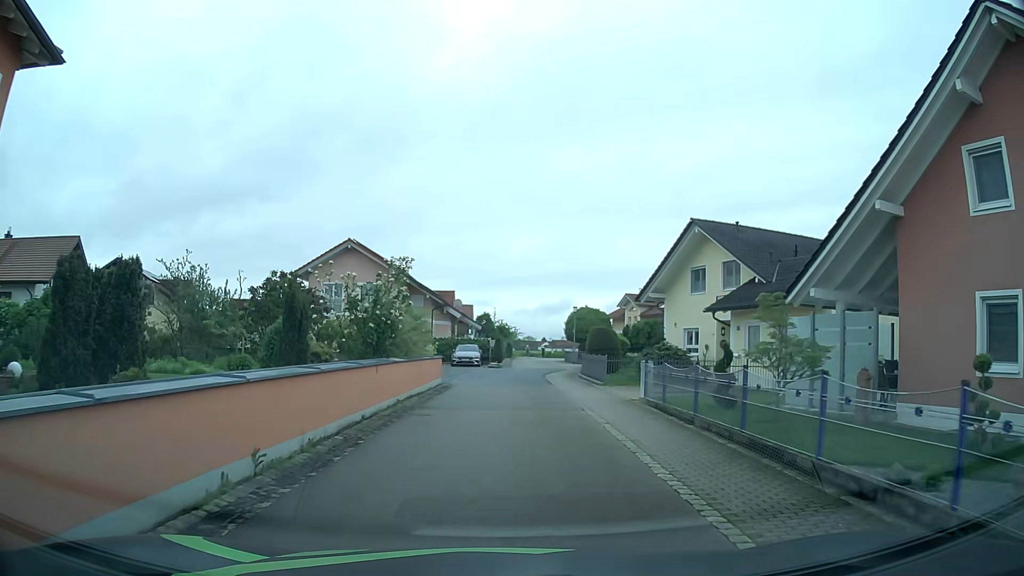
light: Day
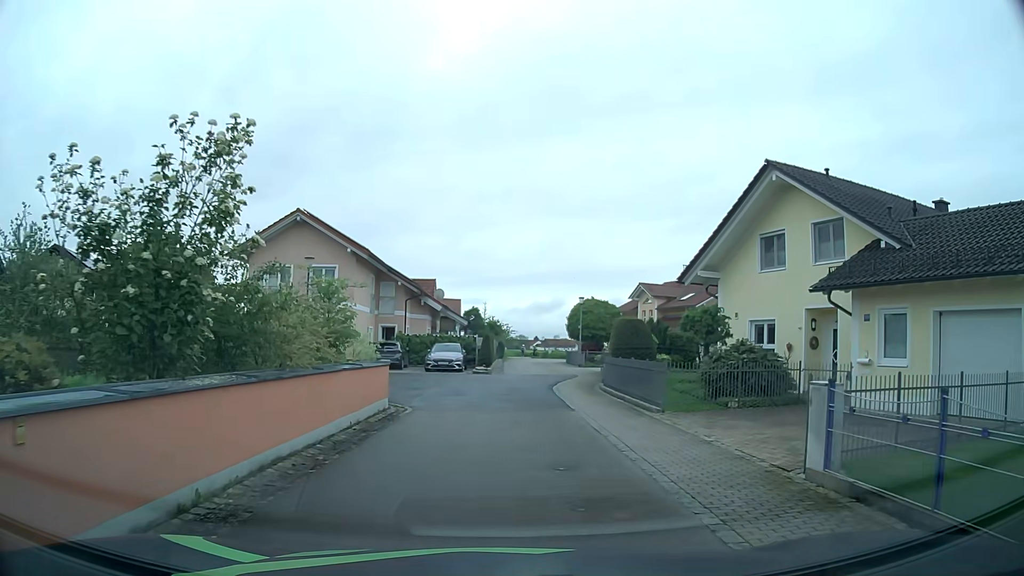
(+0.1, +9.9) m; +1°
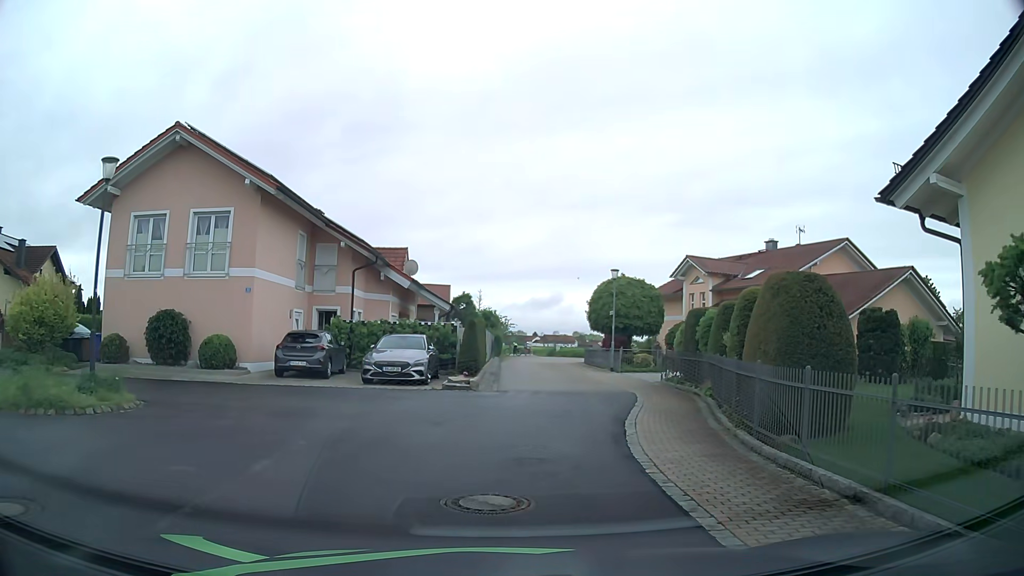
(+0.2, +14.2) m; +1°
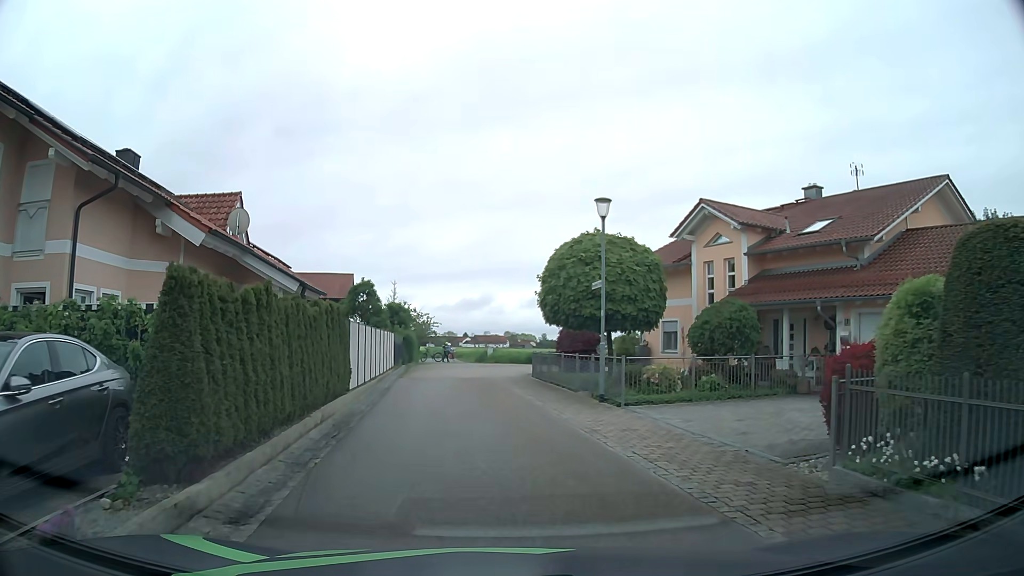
(+0.9, +15.5) m; +6°
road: residential
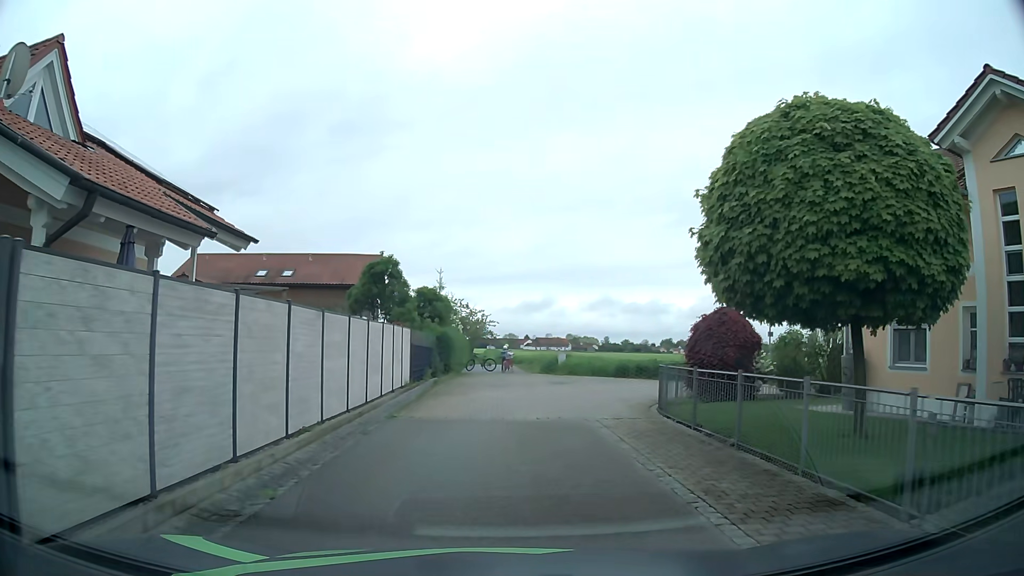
(-0.6, +13.5) m; -5°
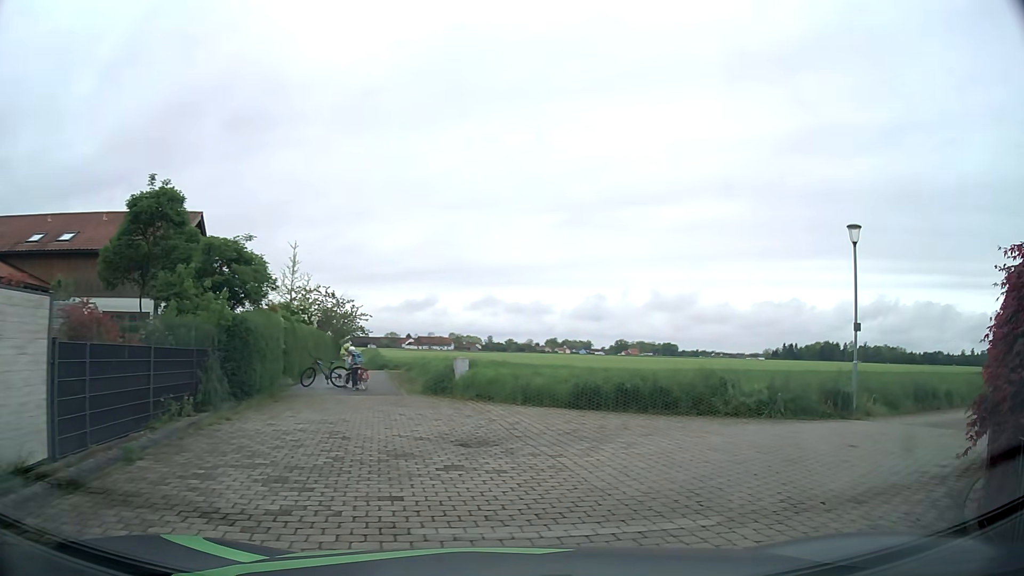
(+0.3, +14.5) m; +9°
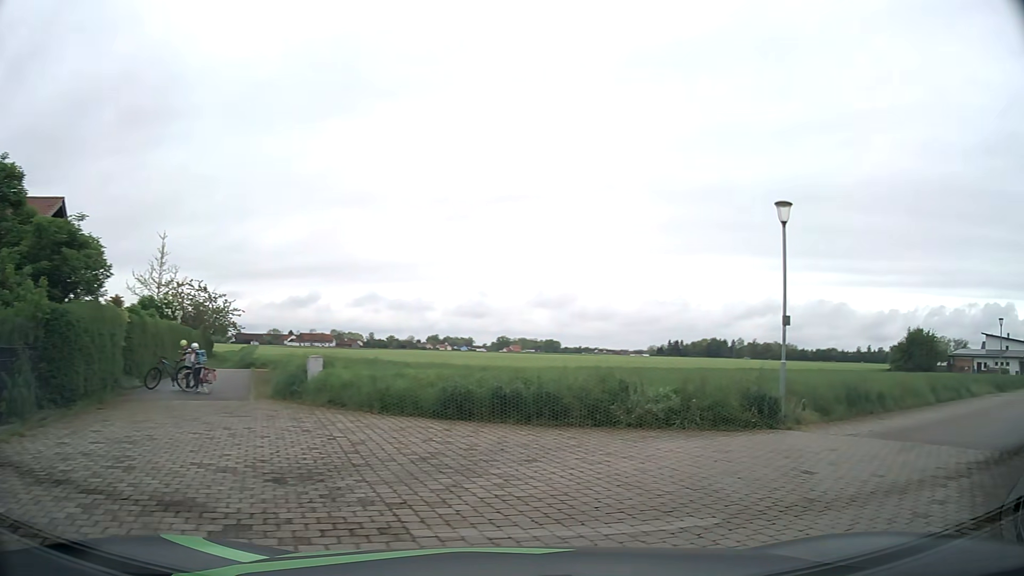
(+0.2, +2.7) m; +10°
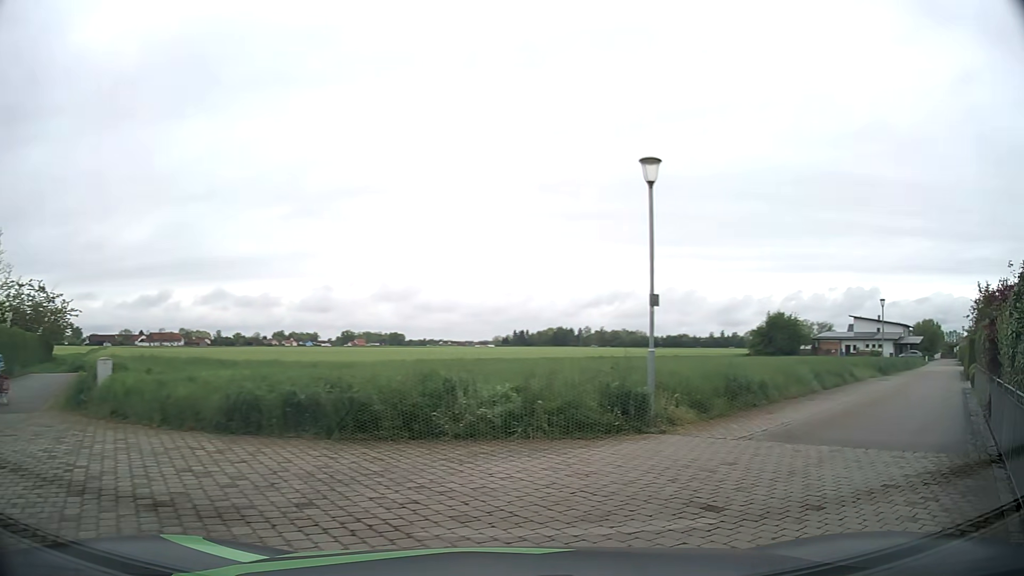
(+0.3, +2.5) m; +13°
(+4, +9) (+11, +16) (+17, +24) (+24, +32) (+30, +39) (+36, +47) (+43, +55) (+49, +62) (+55, +70) (+62, +78) m
